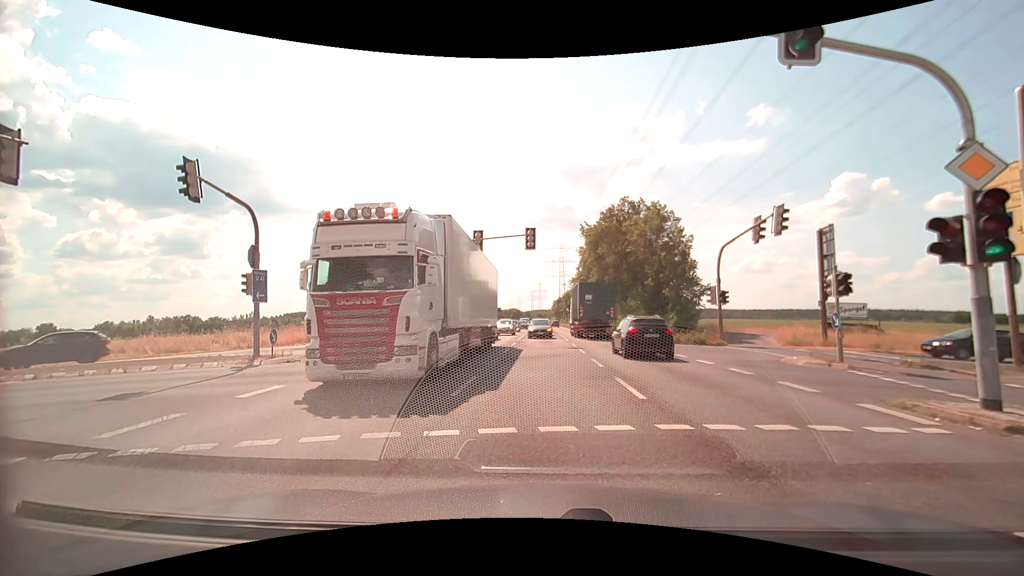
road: secondary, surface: asphalt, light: Day
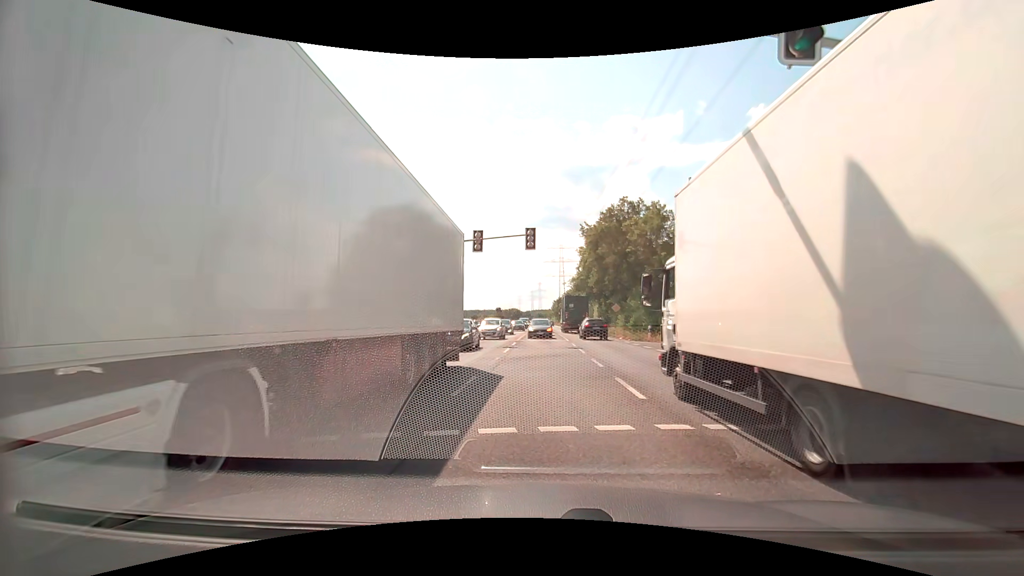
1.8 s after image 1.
(0.0, 0.0) m; 0°
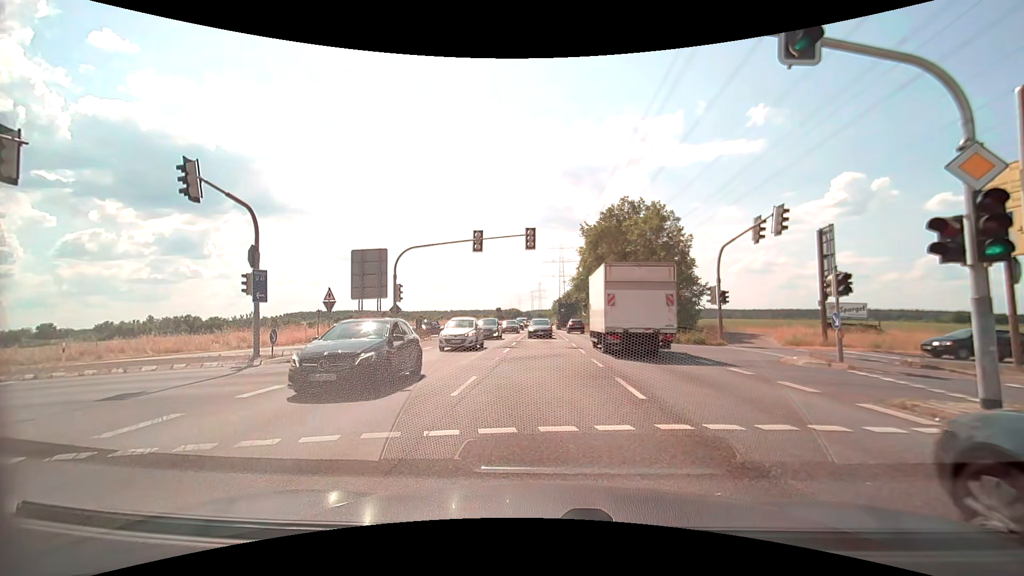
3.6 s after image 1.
(0.0, 0.0) m; 0°
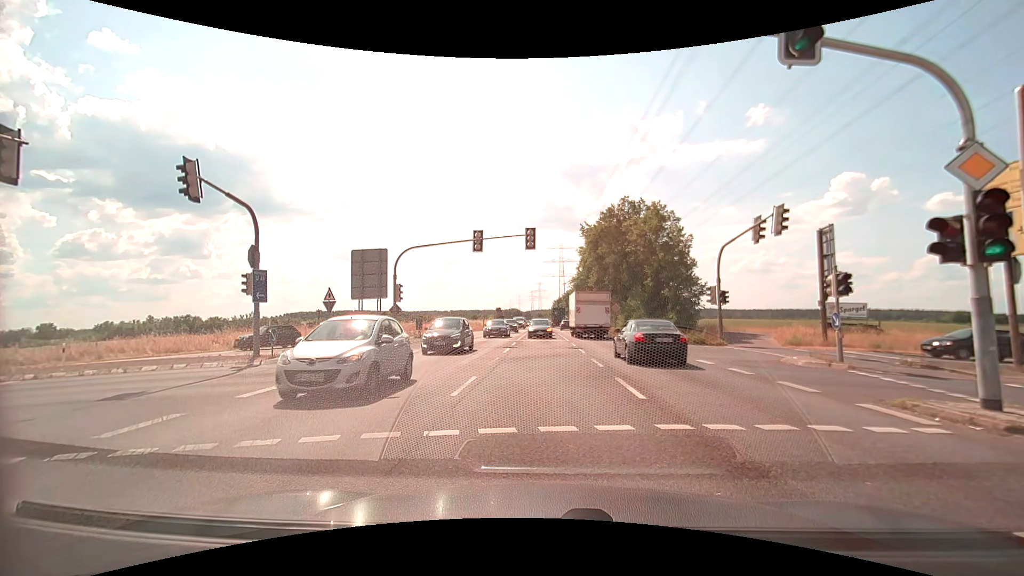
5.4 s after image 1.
(0.0, 0.0) m; 0°
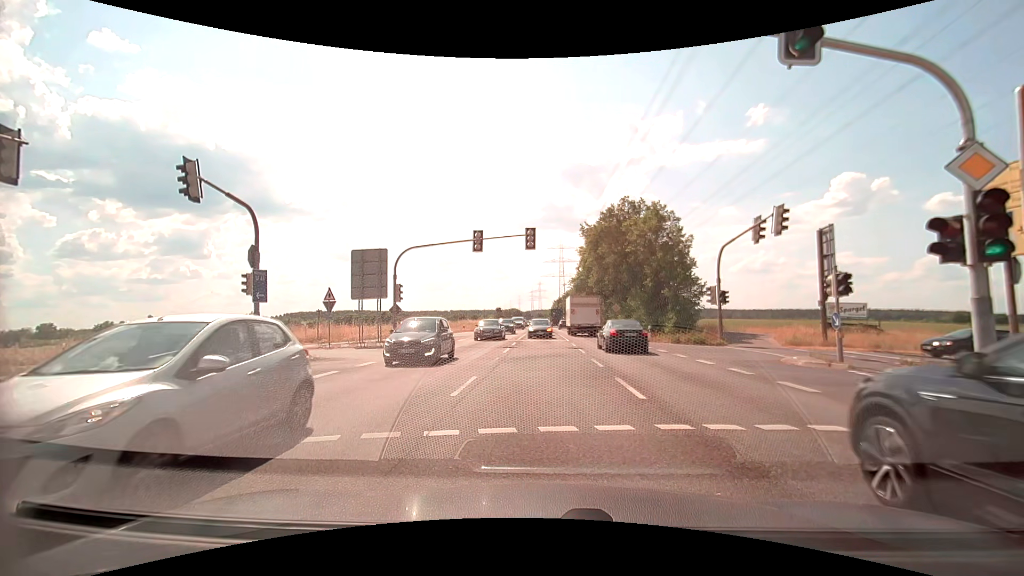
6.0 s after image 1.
(0.0, 0.0) m; 0°
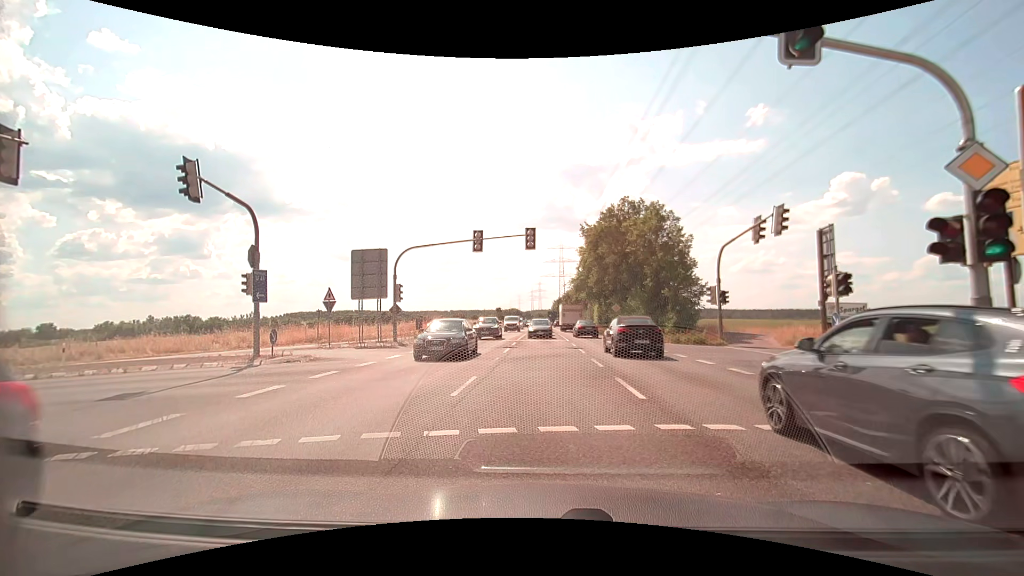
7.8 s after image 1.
(0.0, 0.0) m; 0°
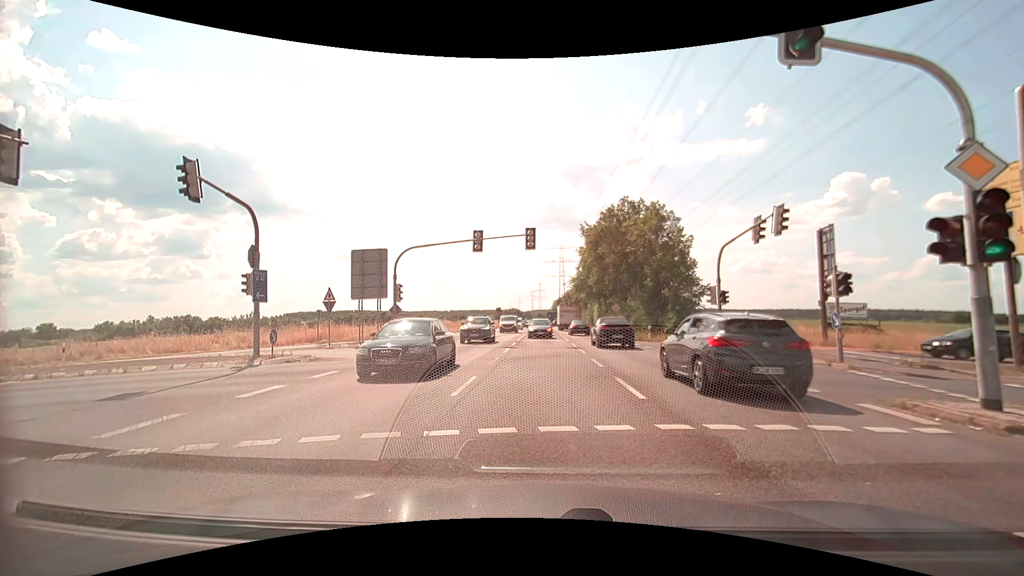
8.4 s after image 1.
(0.0, 0.0) m; 0°
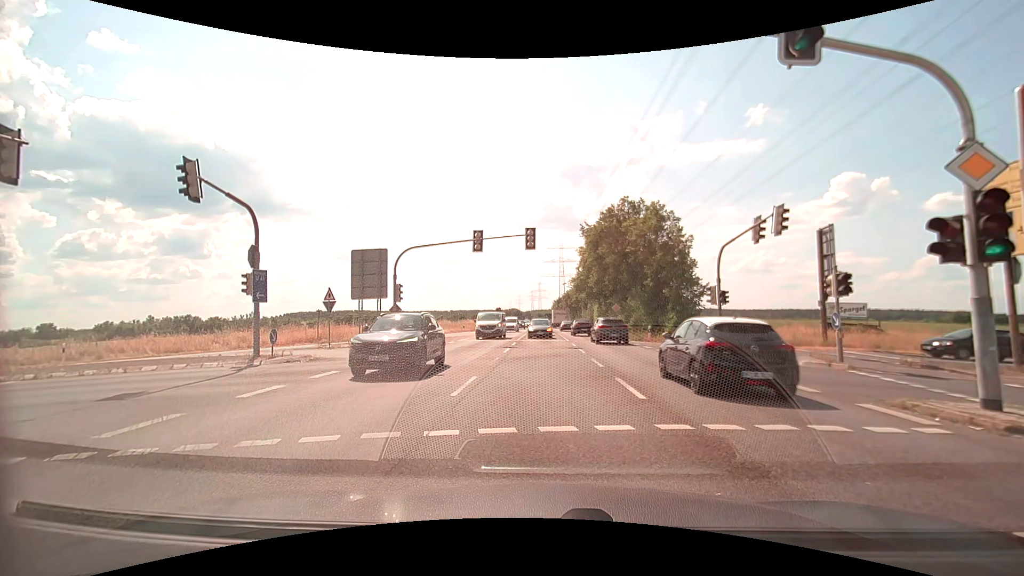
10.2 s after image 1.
(0.0, 0.0) m; 0°
(0, +10) (-1, +20) (-8, +26) (-18, +27) (-27, +24) (-37, +21) (-46, +18) (-56, +14) (-65, +11) (-75, +8) m
